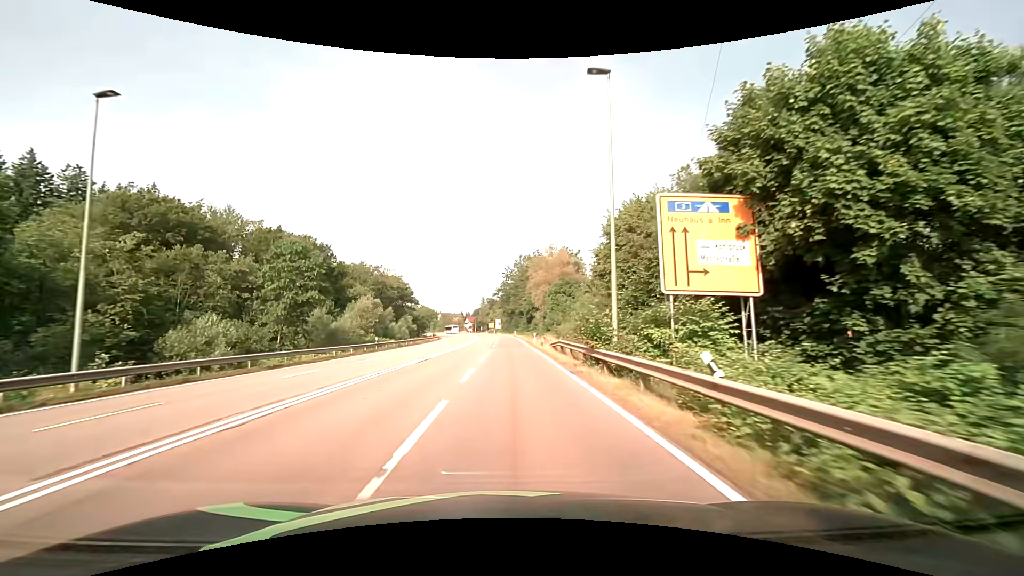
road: secondary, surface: asphalt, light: Day
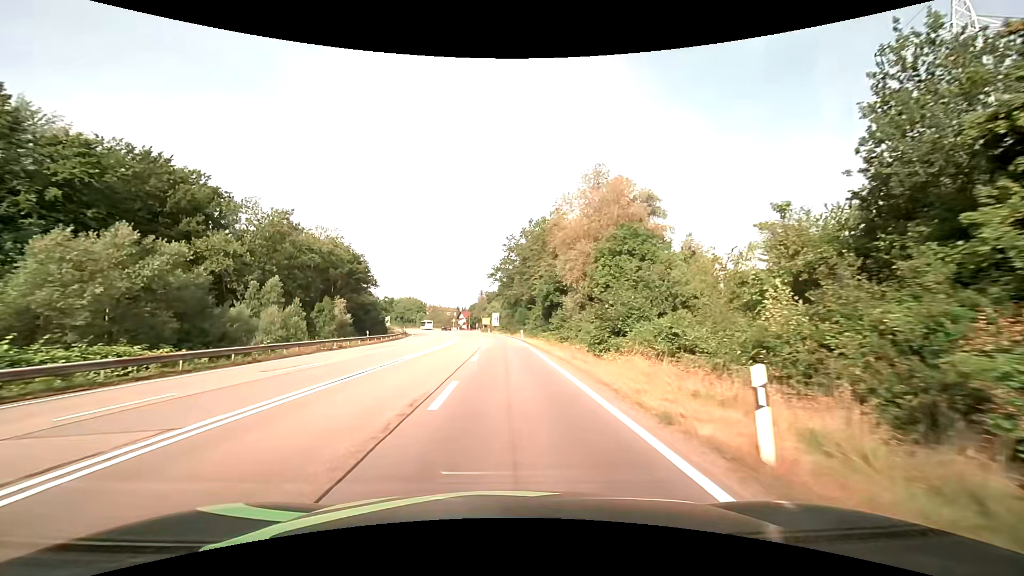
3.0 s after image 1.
(0.0, +45.0) m; 0°
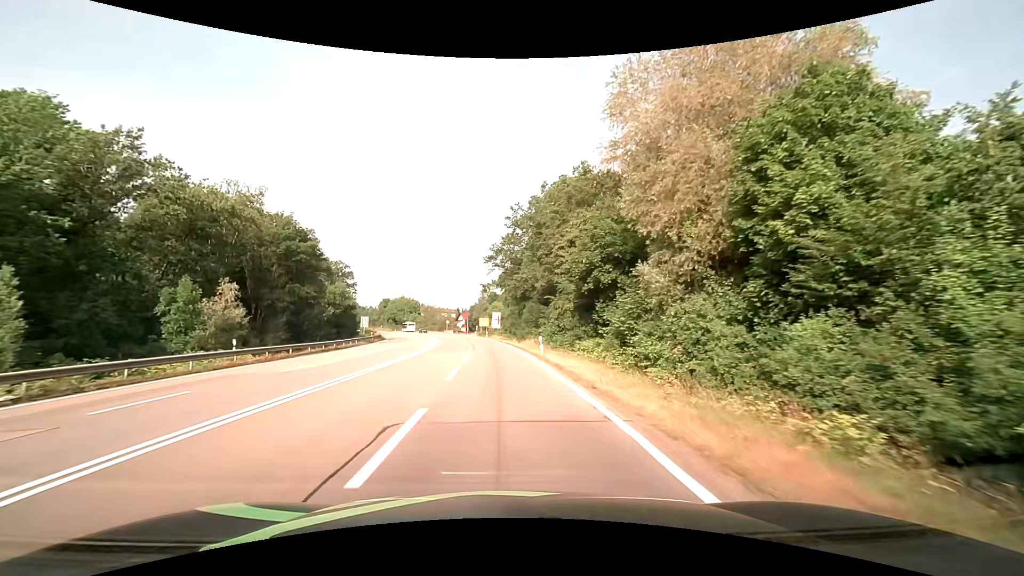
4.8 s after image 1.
(0.0, +26.1) m; 0°
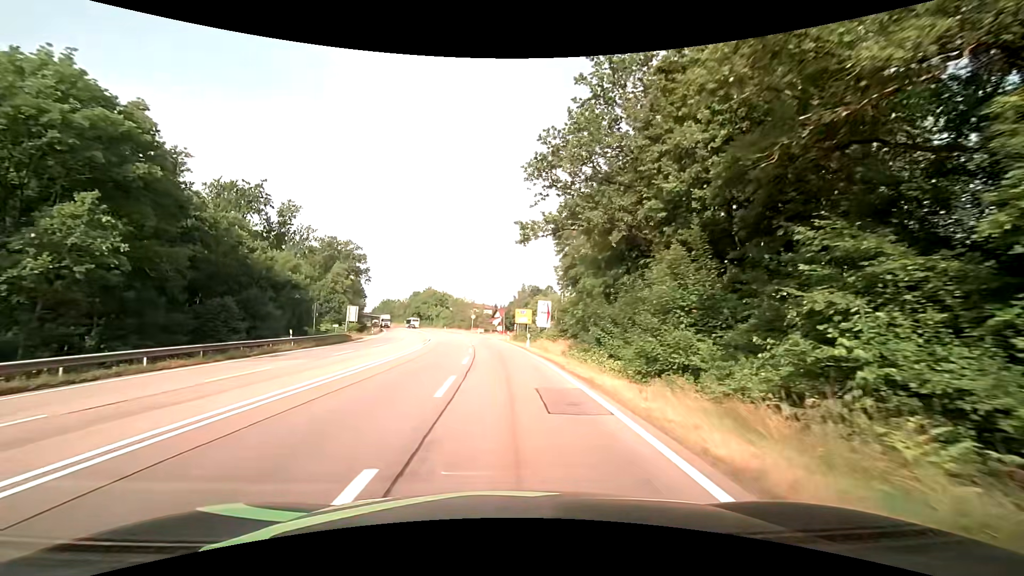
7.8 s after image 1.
(-1.6, +39.4) m; -5°
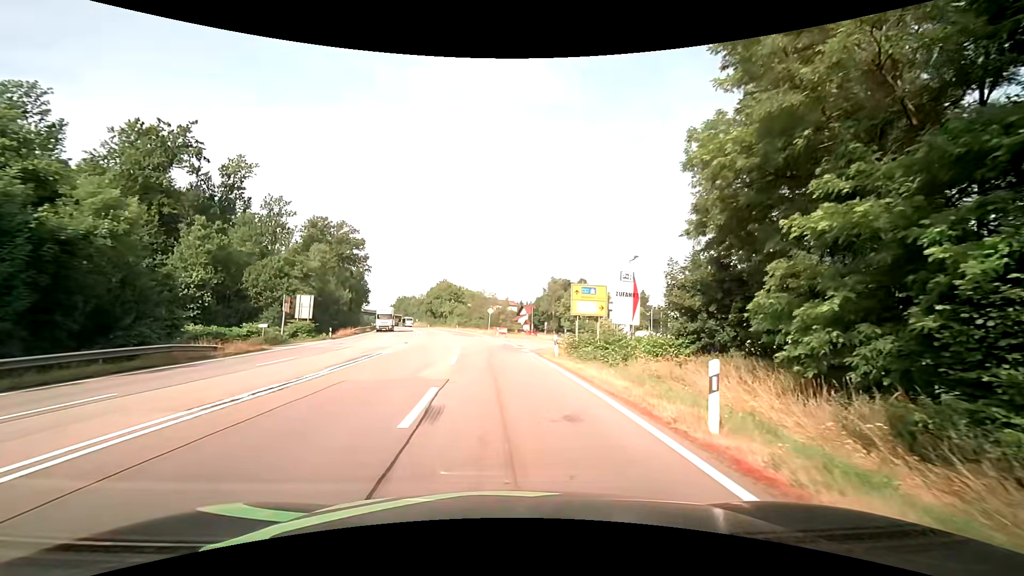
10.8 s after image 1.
(-0.6, +30.0) m; -2°
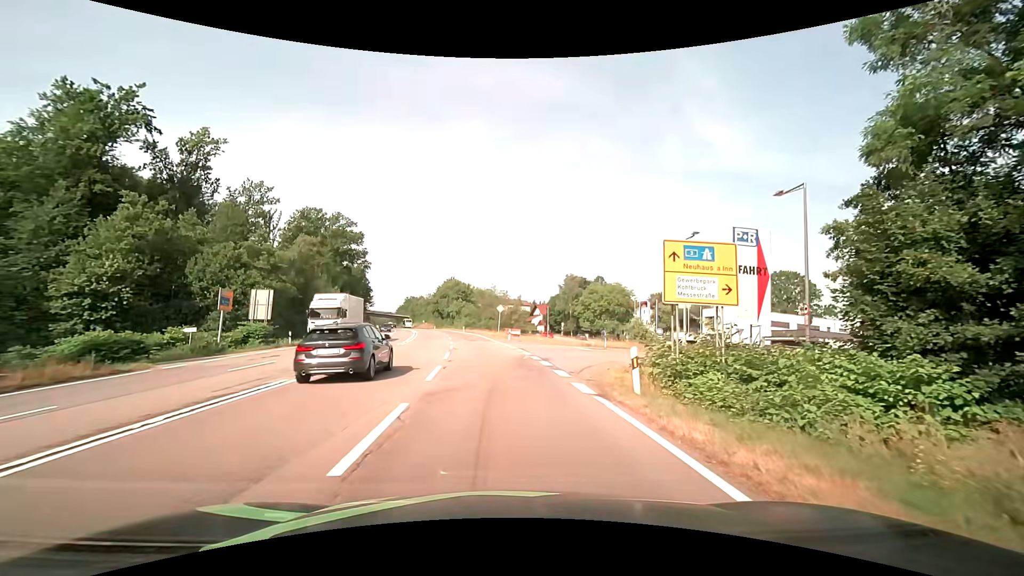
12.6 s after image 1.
(-0.3, +12.5) m; -2°
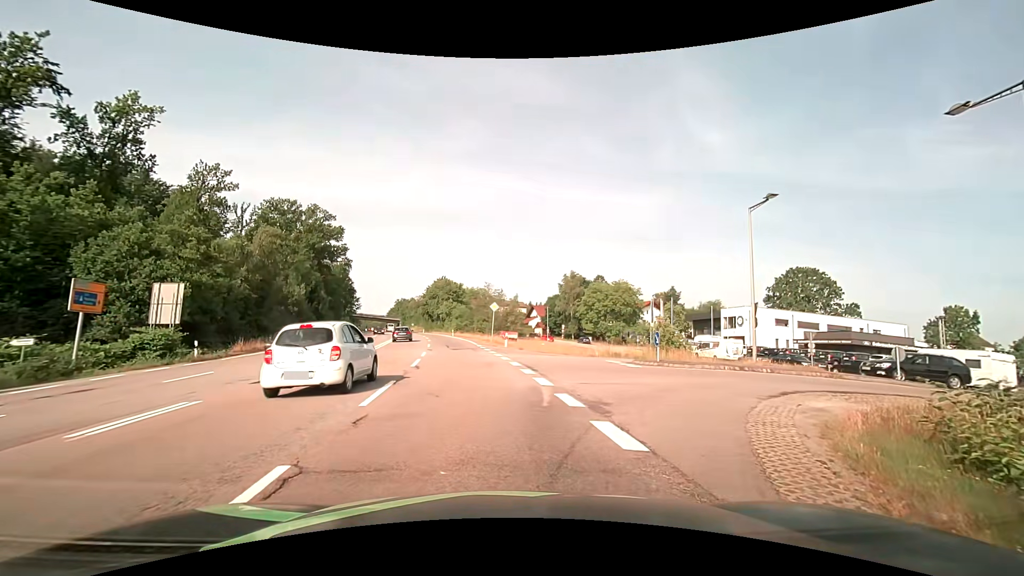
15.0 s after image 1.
(0.0, +11.0) m; +1°
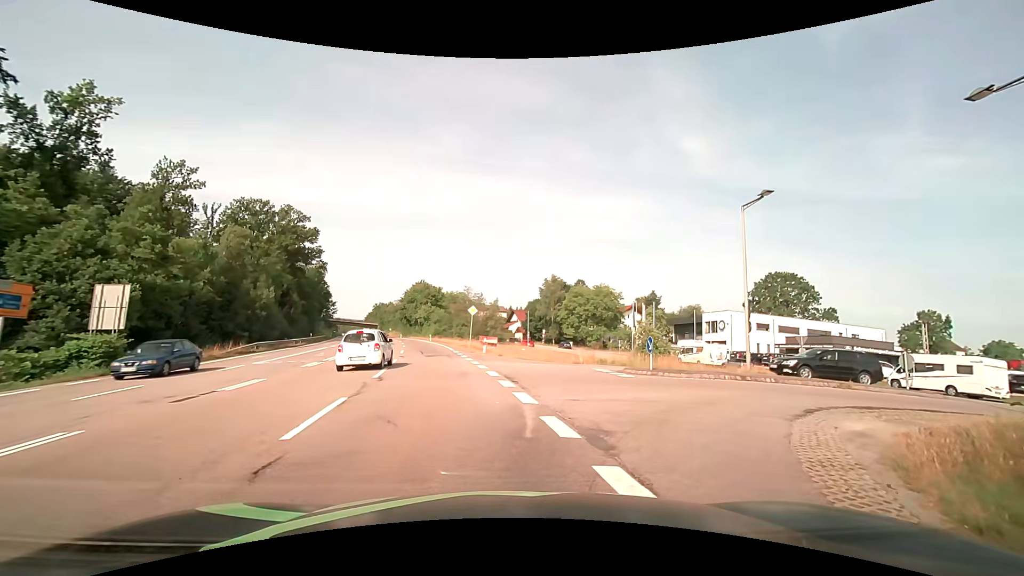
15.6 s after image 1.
(0.0, +2.0) m; +3°
